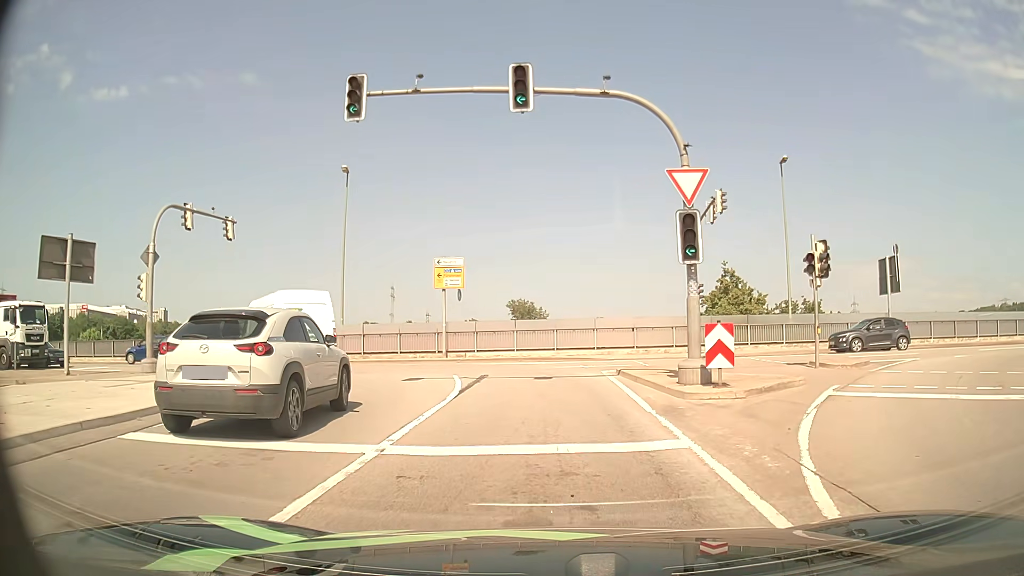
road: primary_link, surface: asphalt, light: Day
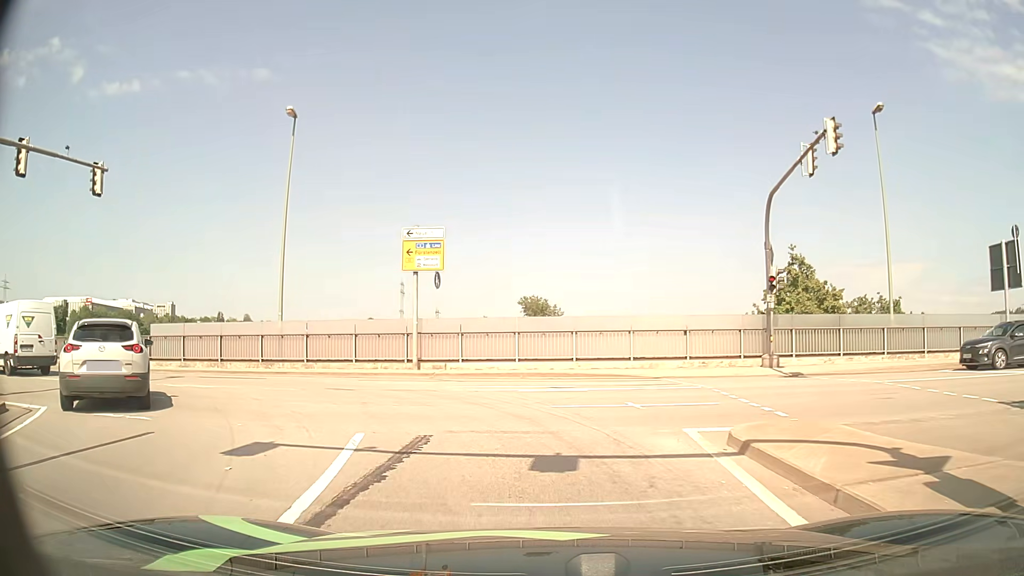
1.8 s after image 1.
(0.0, +10.3) m; -1°
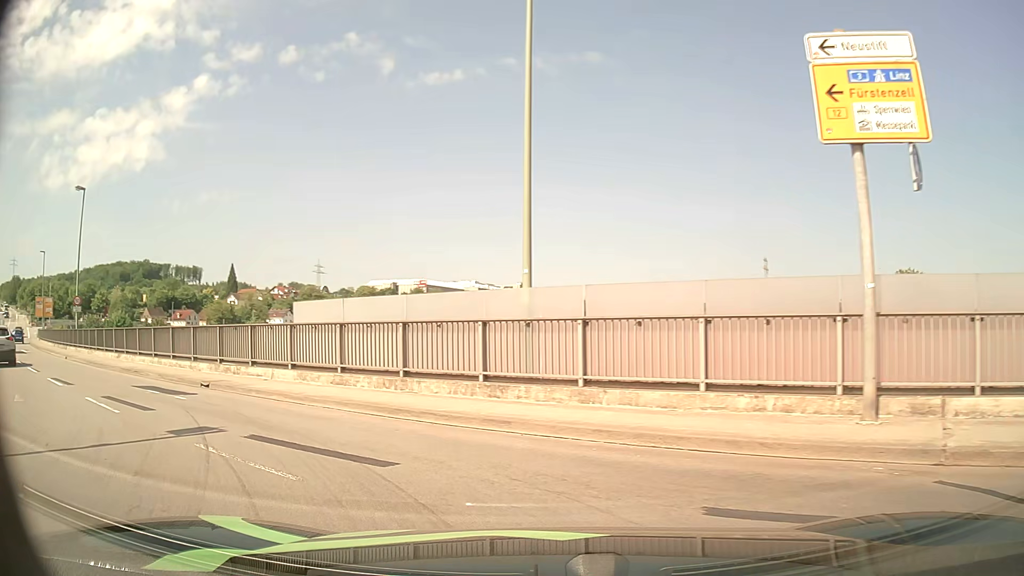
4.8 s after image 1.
(-3.1, +14.8) m; -30°
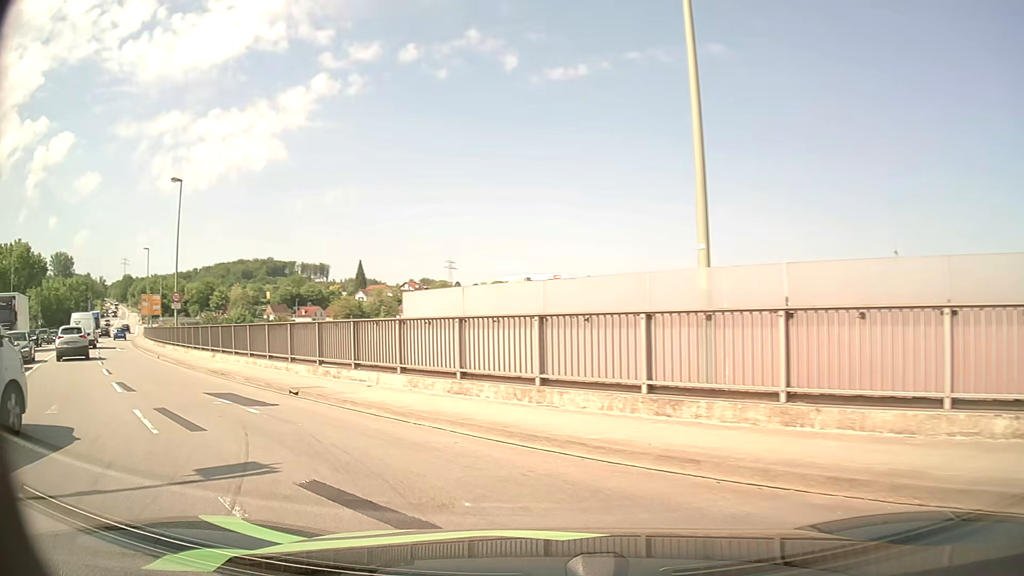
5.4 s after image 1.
(-0.3, +2.9) m; -12°
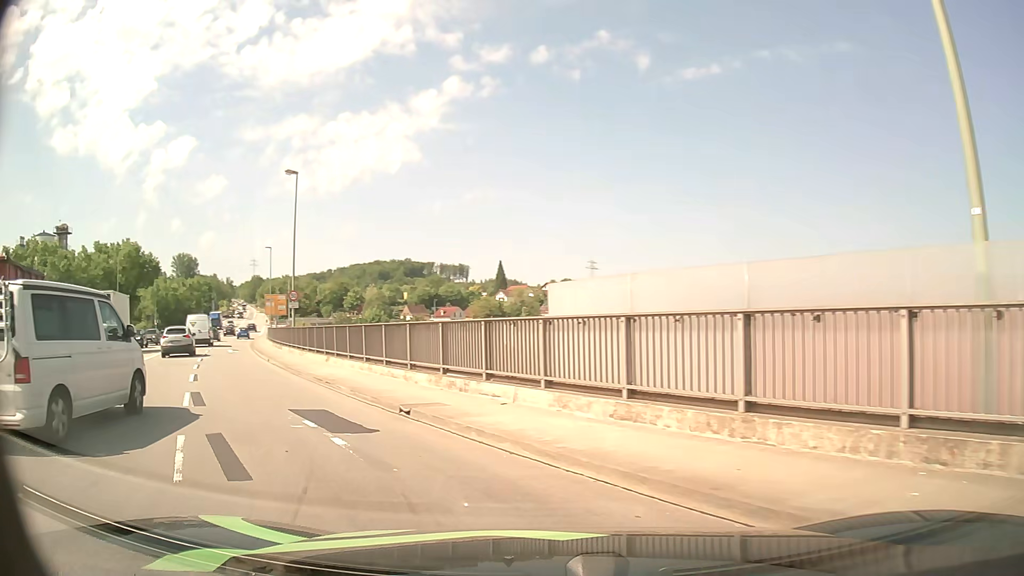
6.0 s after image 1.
(-0.3, +3.1) m; -12°
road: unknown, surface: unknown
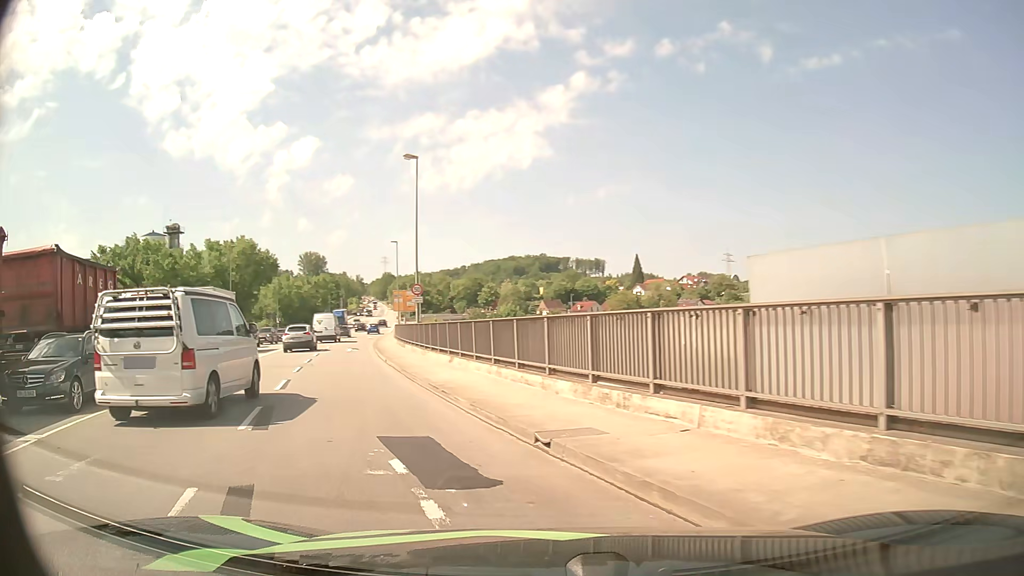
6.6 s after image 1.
(-0.3, +3.3) m; -11°
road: primary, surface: asphalt
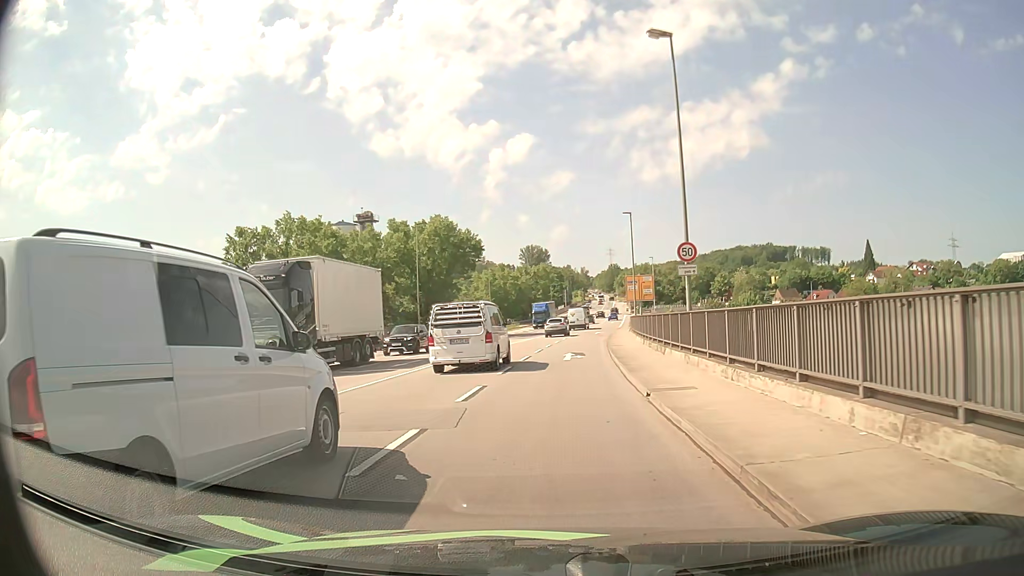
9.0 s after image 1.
(-3.9, +14.9) m; -20°
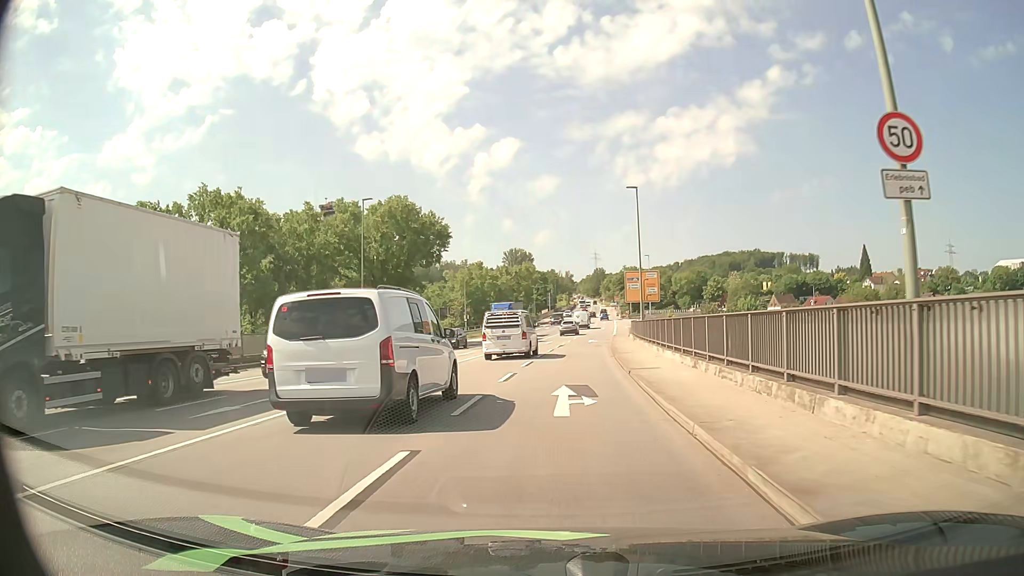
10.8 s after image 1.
(+0.1, +13.6) m; +1°
